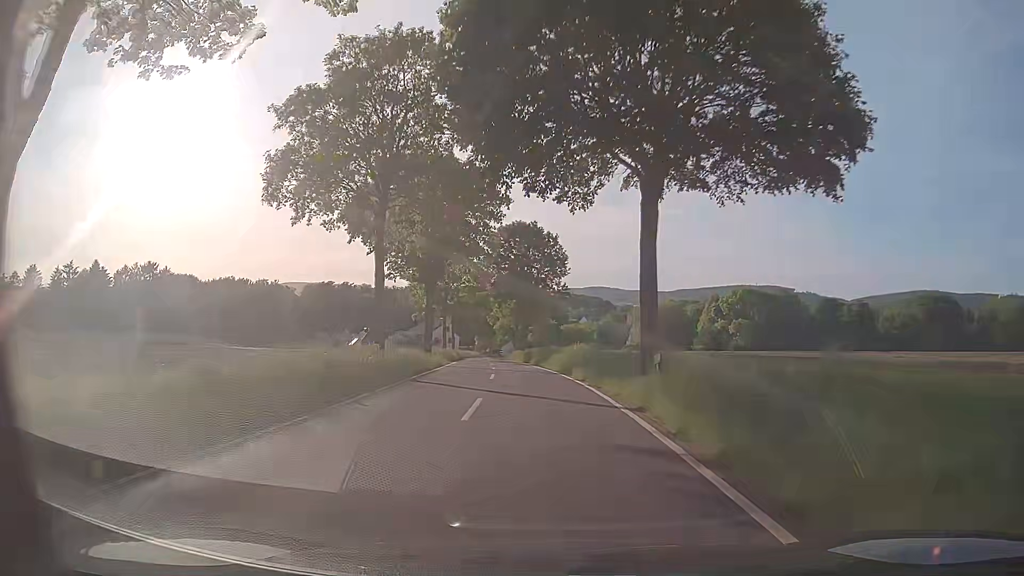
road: tertiary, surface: asphalt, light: Day
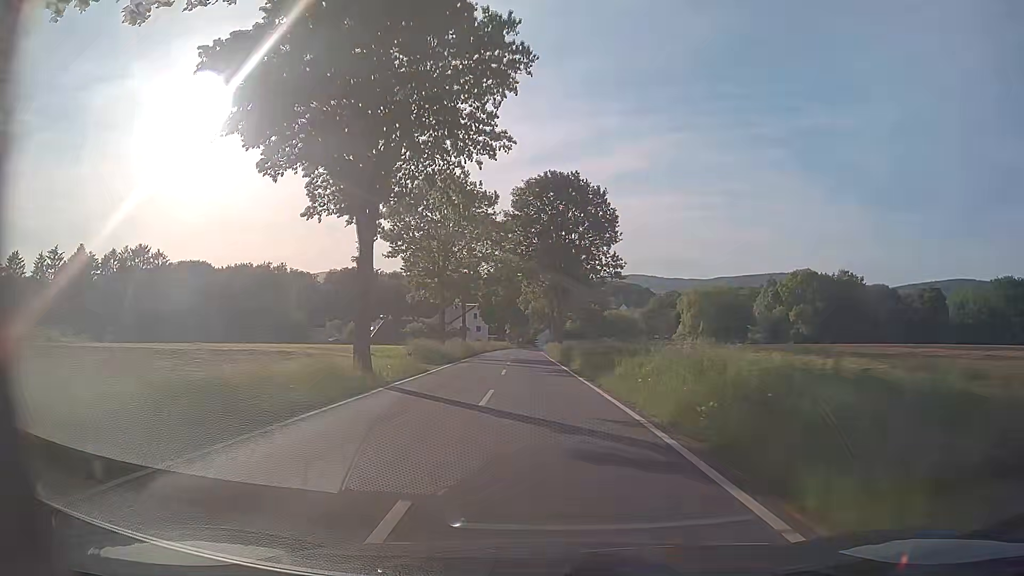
(-0.6, +21.5) m; -3°
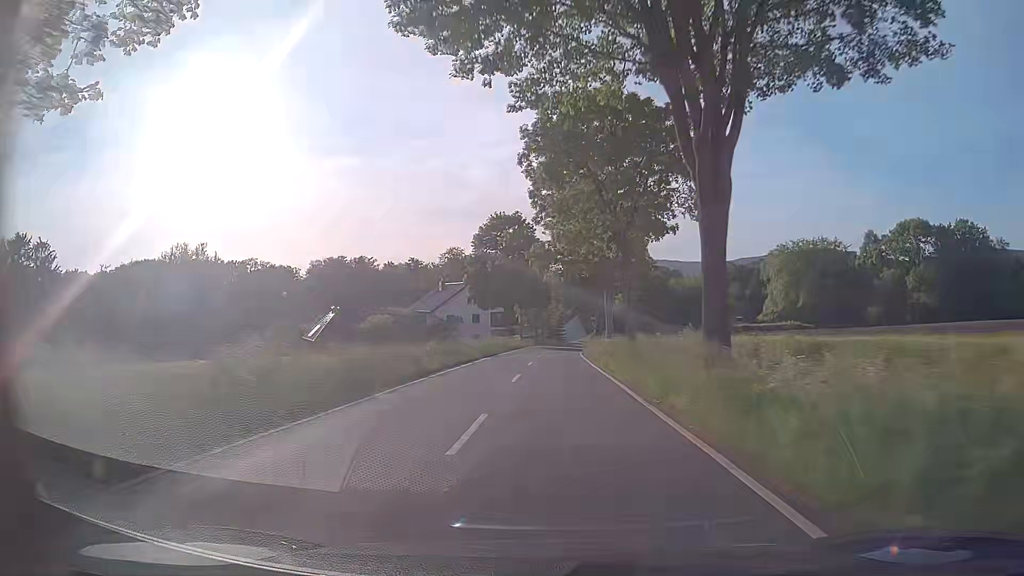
(-1.5, +53.4) m; -2°
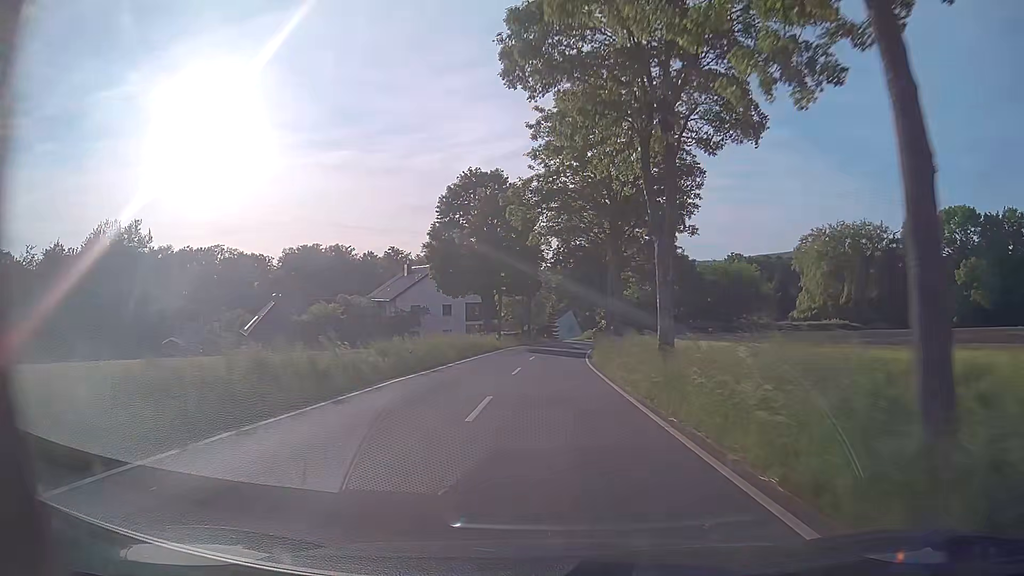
(0.0, +21.2) m; 0°
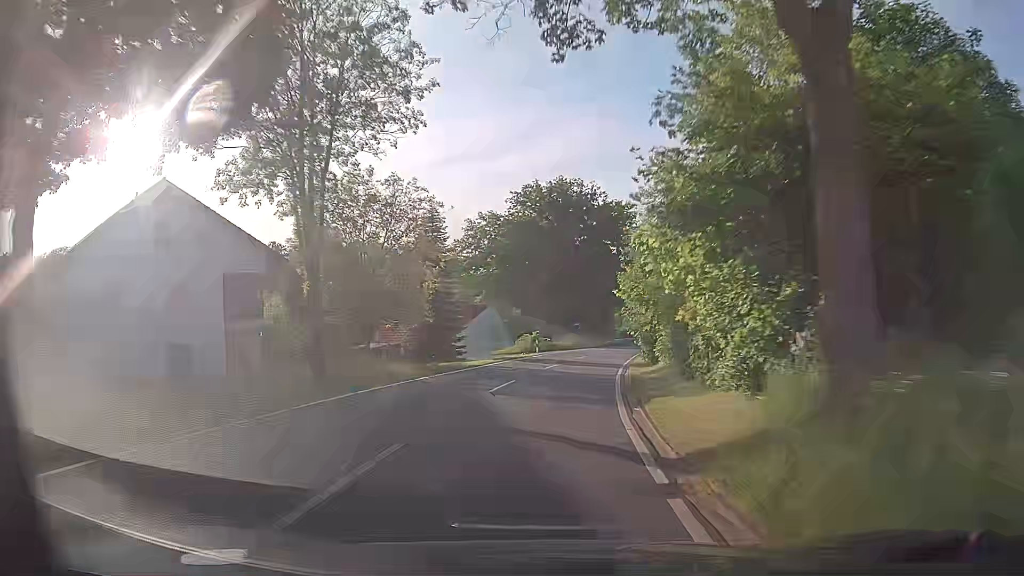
(+2.0, +53.3) m; +6°
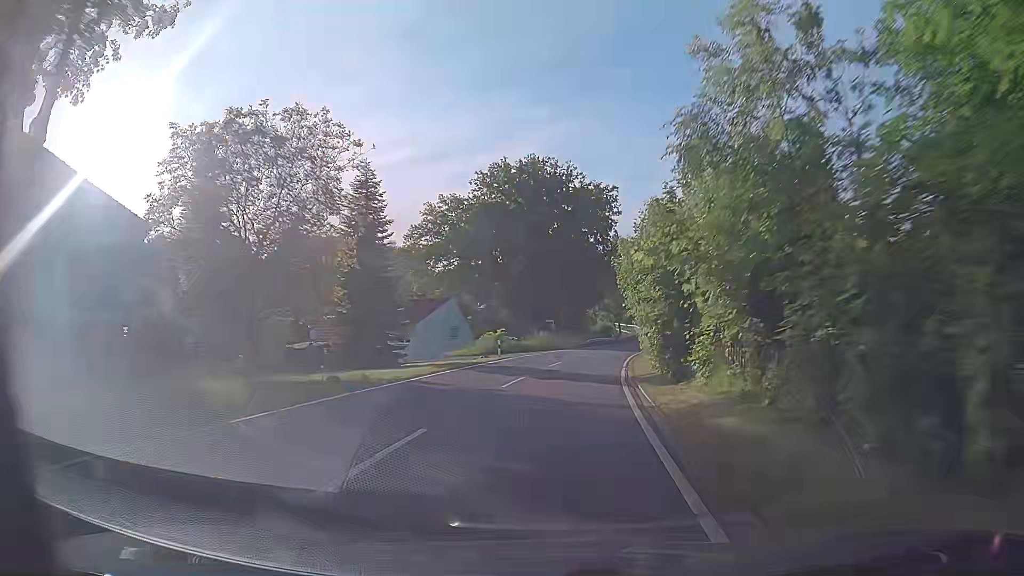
(+0.2, +10.8) m; +2°
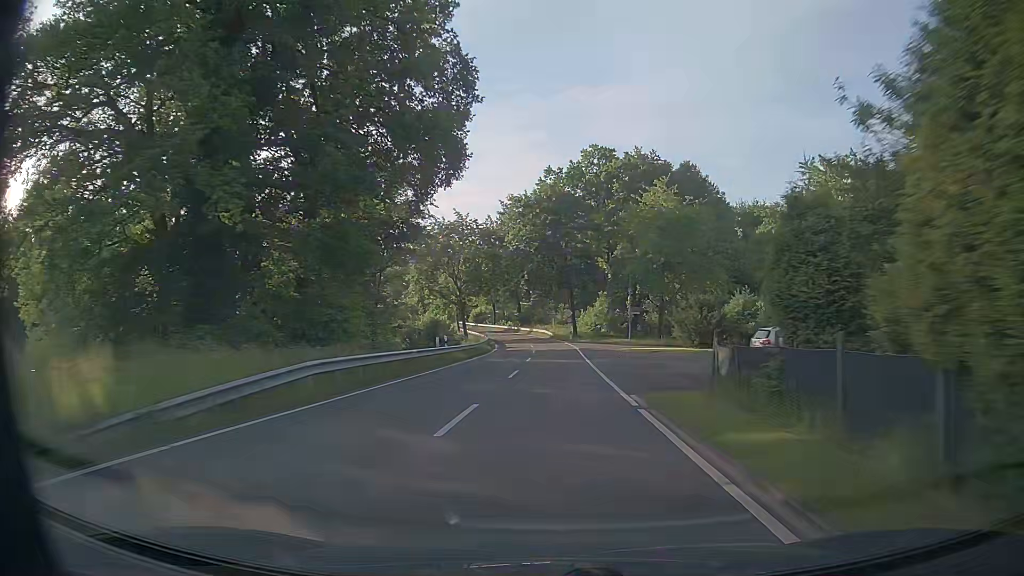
(+7.0, +55.2) m; +14°
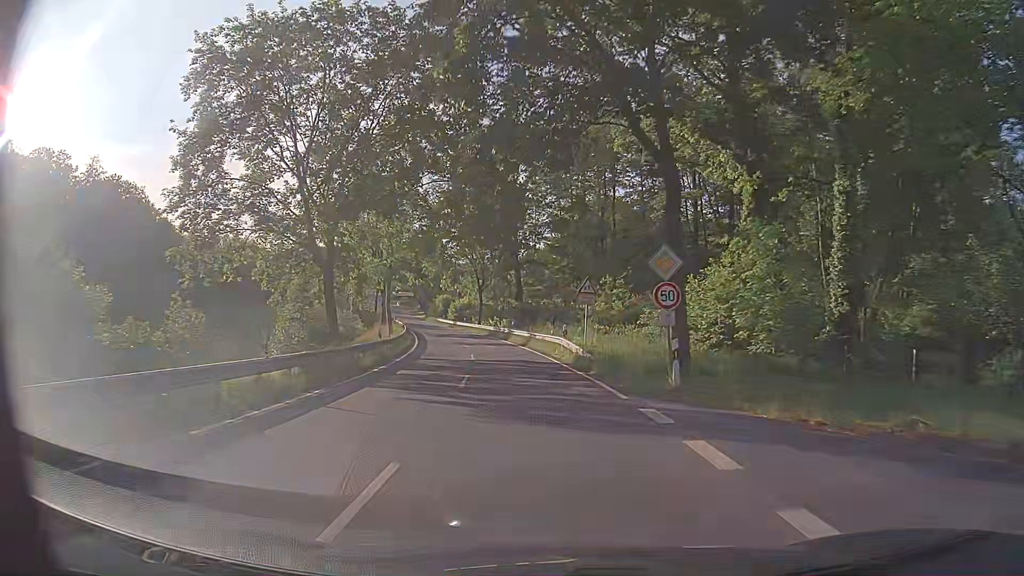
(+0.3, +53.7) m; -2°
(0, +10) (-1, +20) (-2, +30) (-3, +40) (-5, +50) (-7, +59) (-9, +69) (-12, +79) (-15, +88) (-18, +98) m
